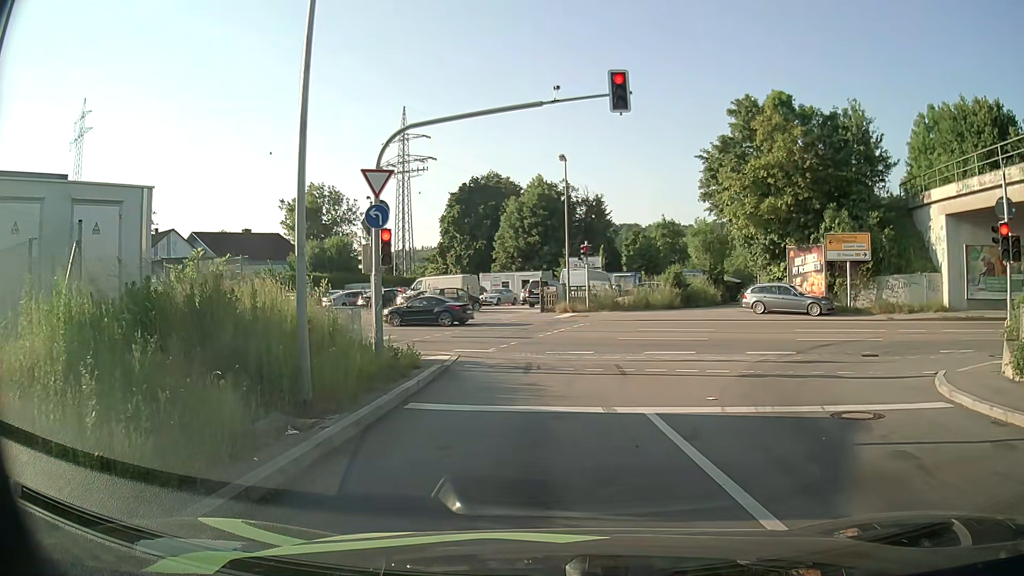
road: primary_link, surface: asphalt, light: Day
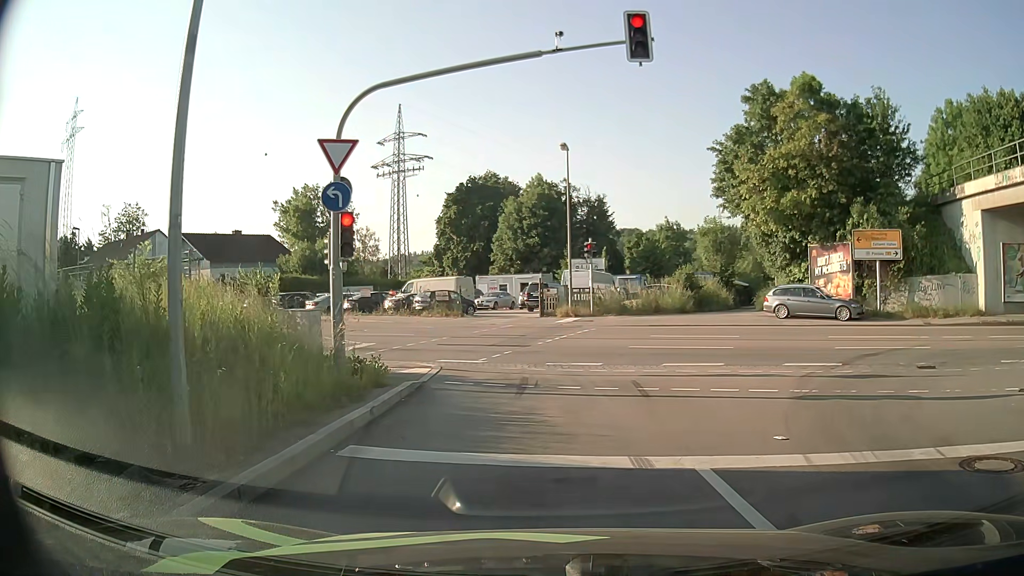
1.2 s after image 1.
(0.0, +3.1) m; 0°
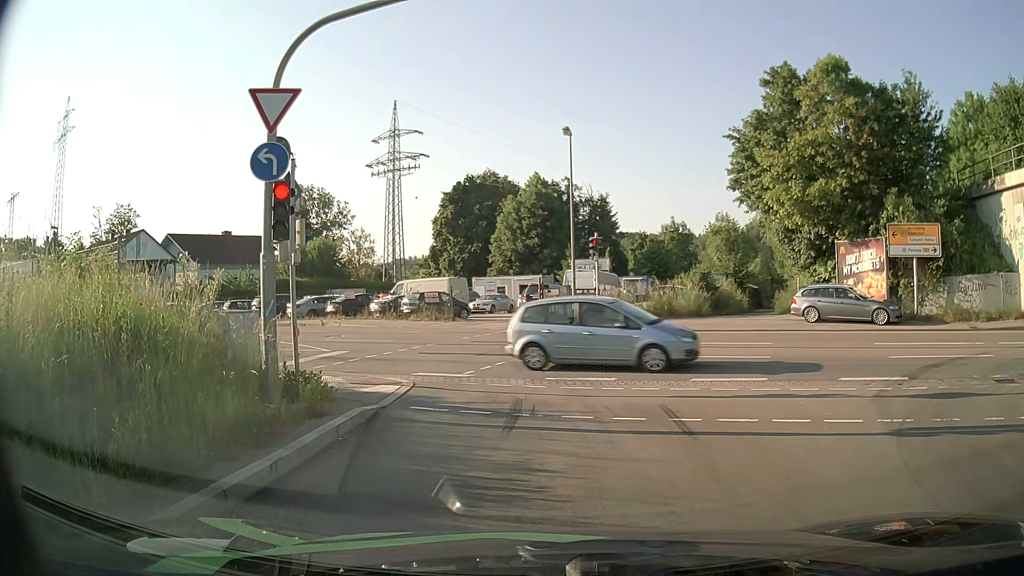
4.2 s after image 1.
(+0.1, +3.1) m; +2°
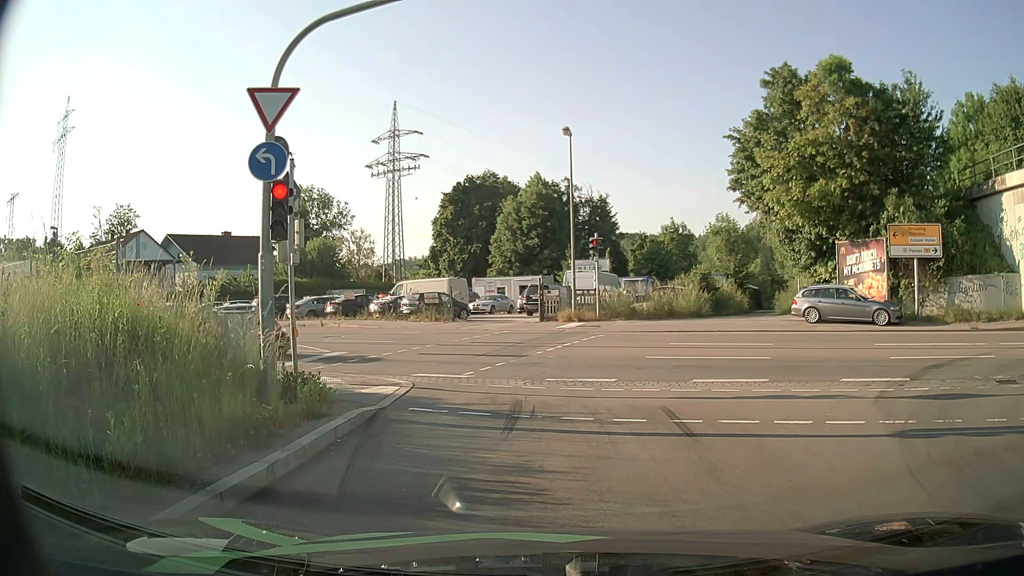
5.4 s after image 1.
(0.0, +0.1) m; 0°
